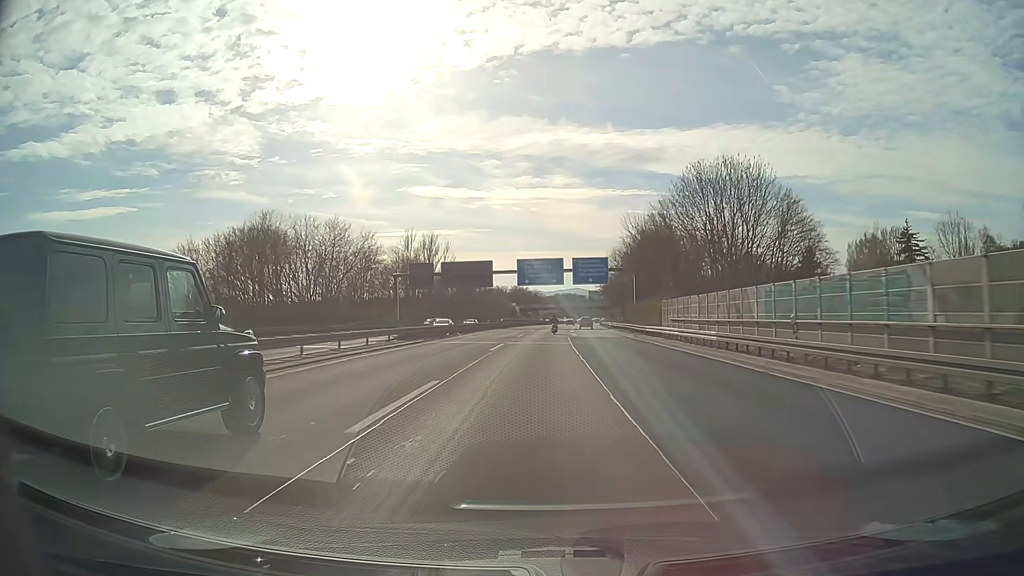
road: motorway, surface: asphalt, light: Day
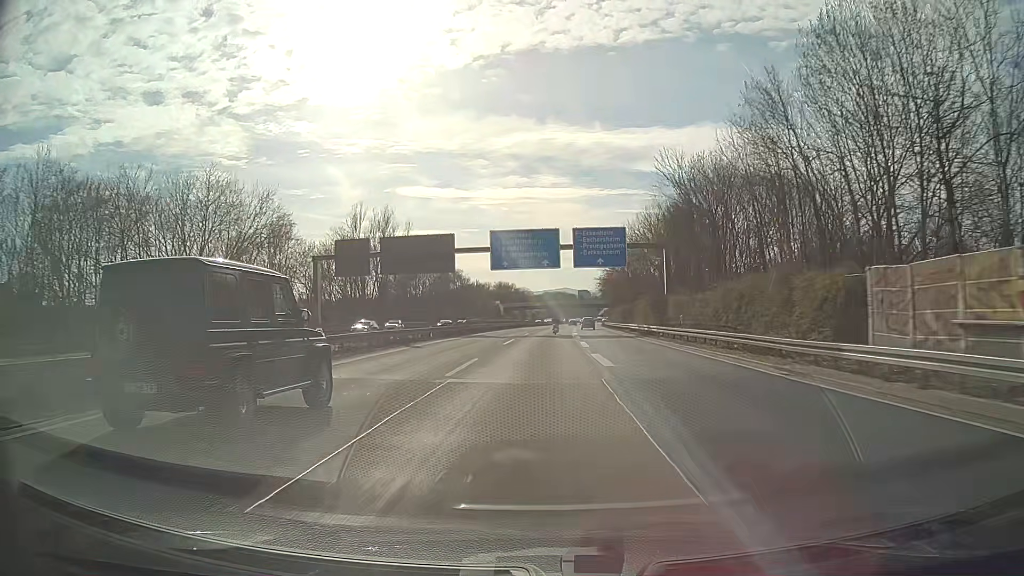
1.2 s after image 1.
(+0.2, +31.4) m; +1°
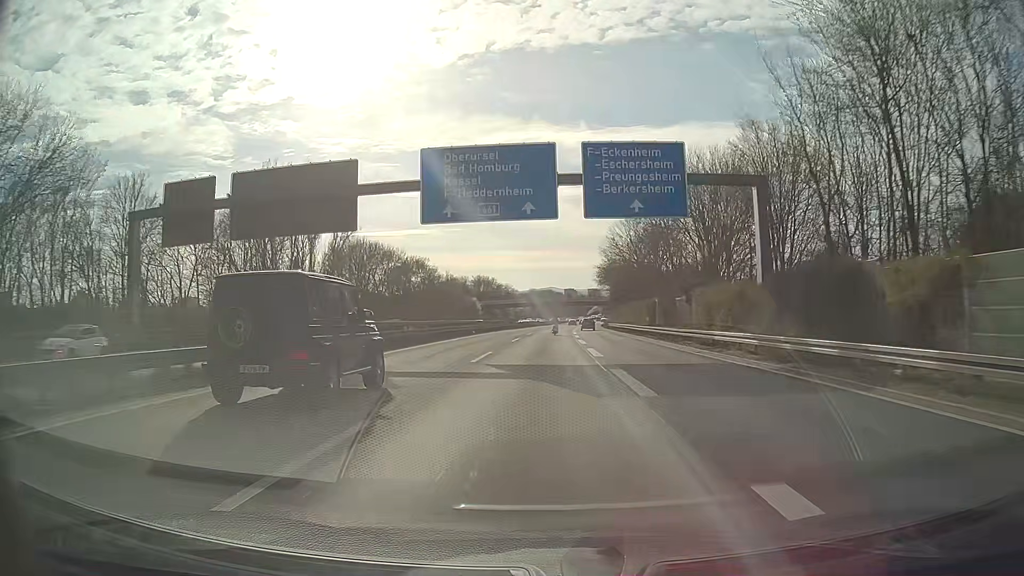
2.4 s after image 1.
(+0.3, +31.5) m; +1°
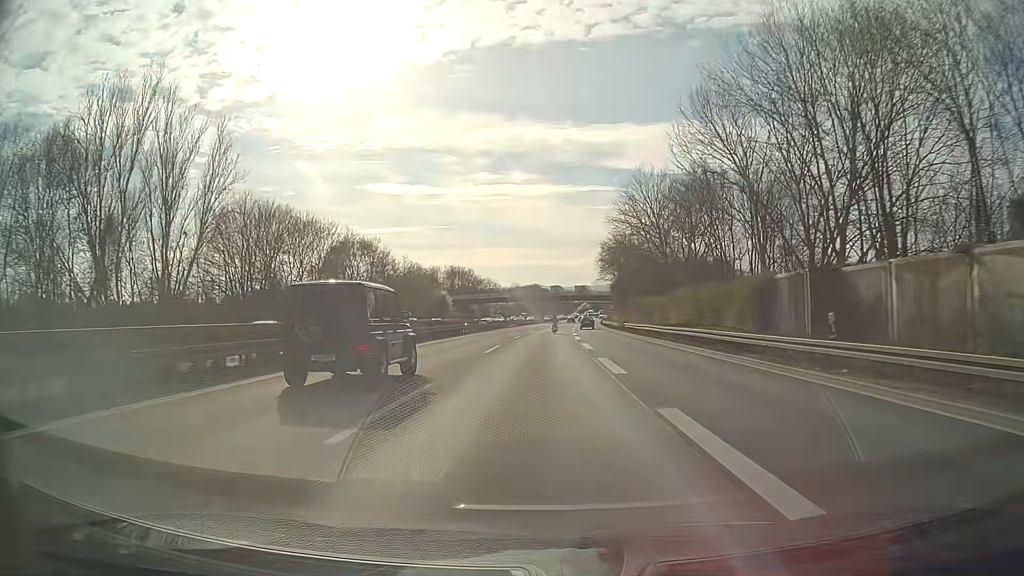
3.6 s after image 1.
(+0.4, +31.4) m; +1°
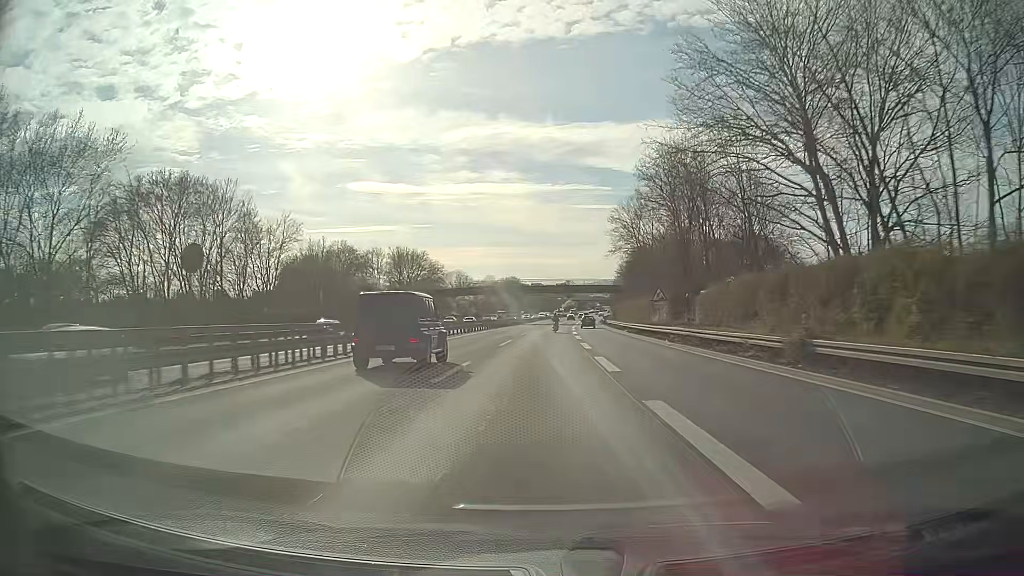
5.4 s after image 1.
(+0.7, +47.1) m; +2°
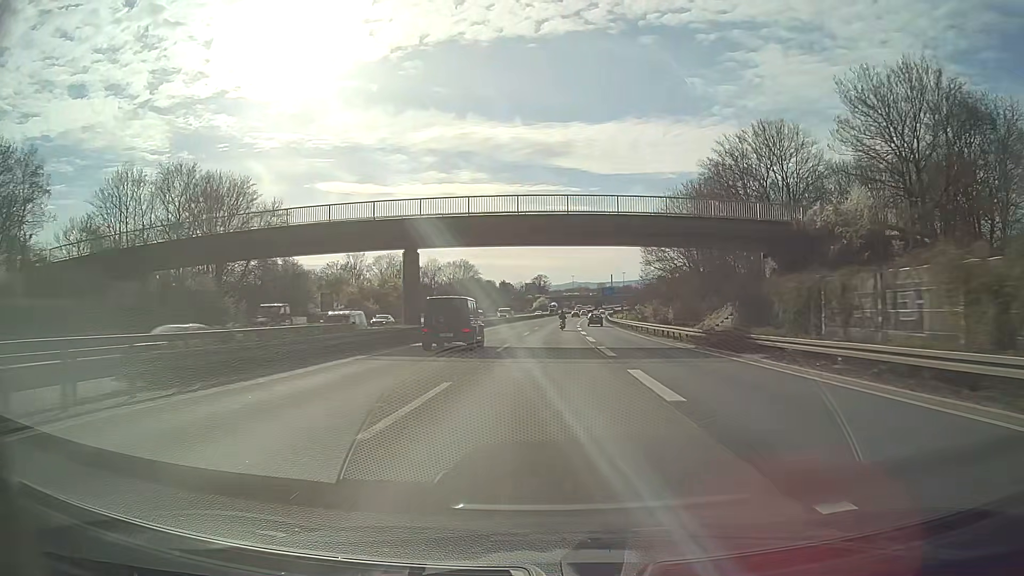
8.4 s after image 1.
(+1.7, +78.4) m; +3°
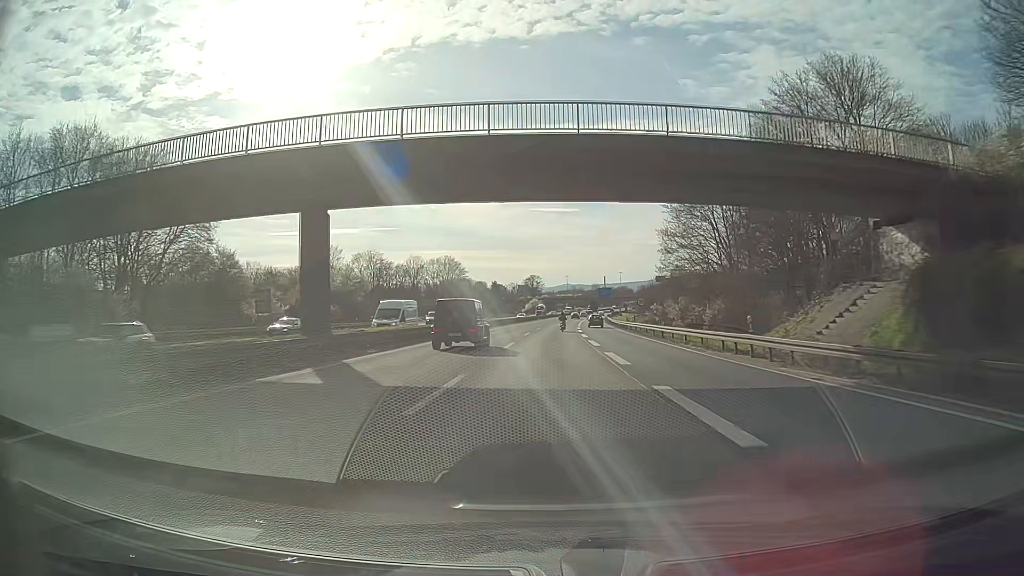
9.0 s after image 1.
(+0.1, +15.7) m; +1°
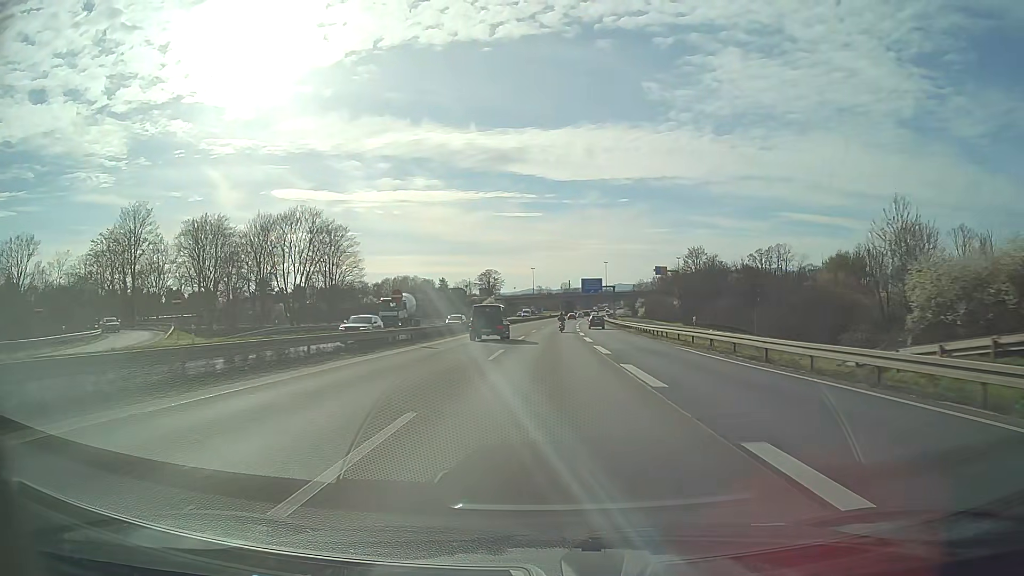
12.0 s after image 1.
(+1.9, +78.2) m; +3°
(0, +10) (0, +20) (0, +30) (+1, +40) (+1, +50) (+1, +60) (+2, +70) (+2, +80) (+3, +90) (+3, +100) m
